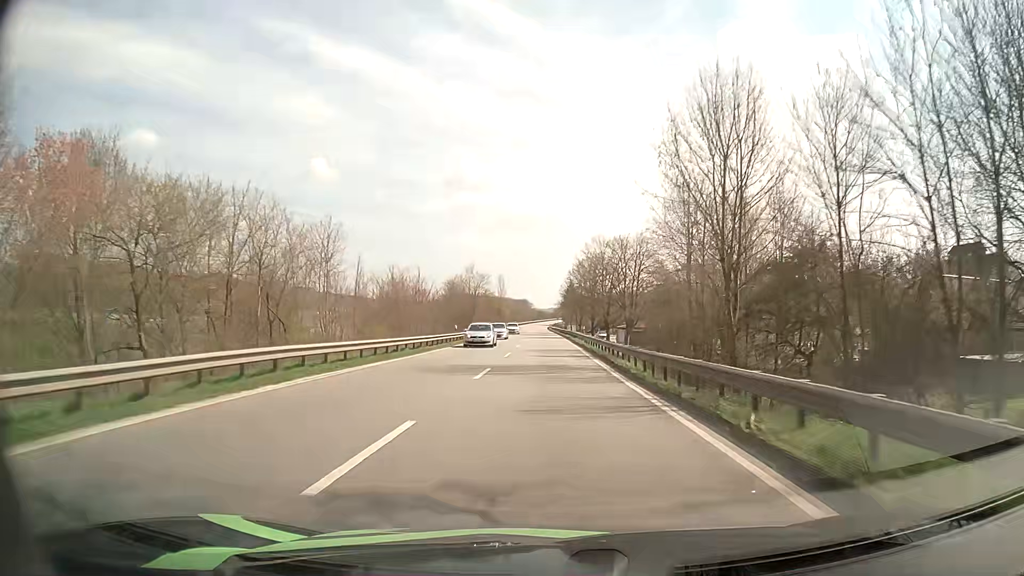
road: primary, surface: asphalt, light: Day
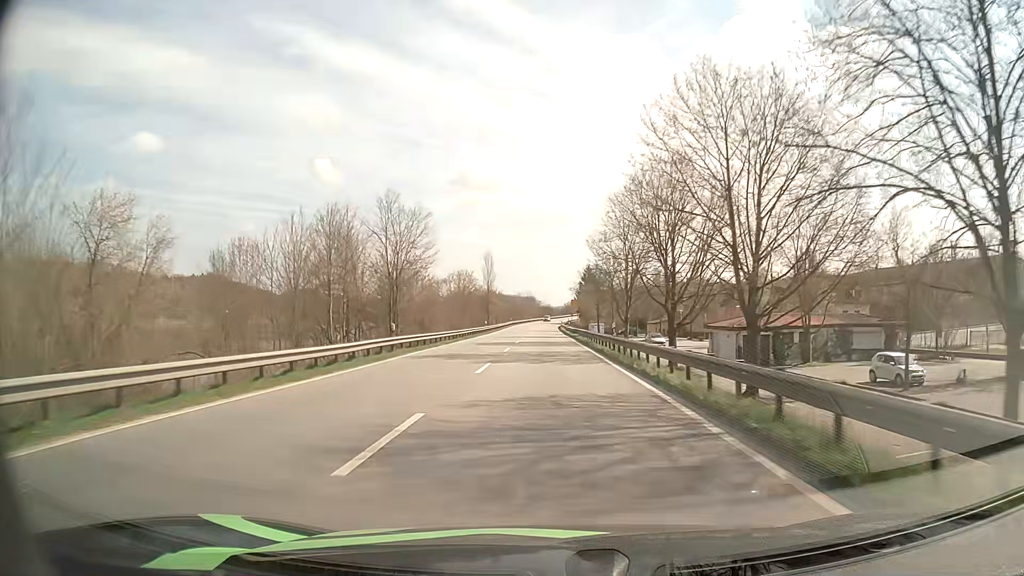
(-0.3, +59.5) m; -1°
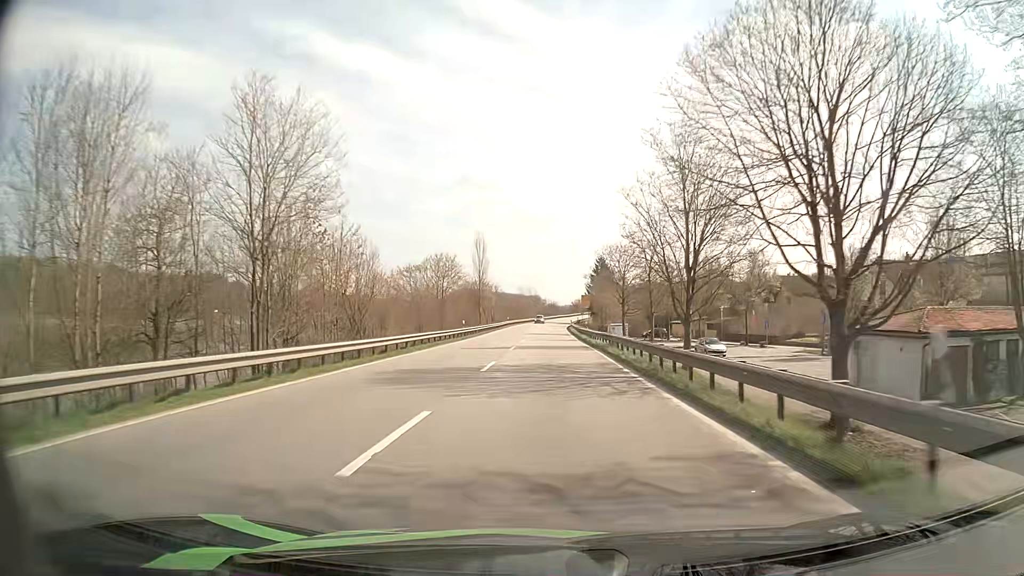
(-0.1, +24.0) m; 0°
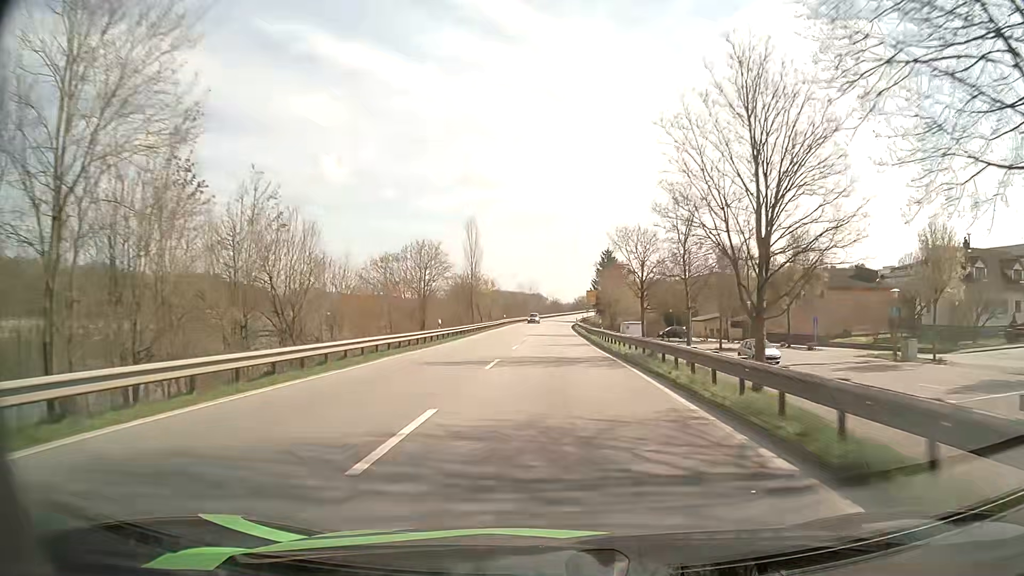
(0.0, +12.0) m; 0°
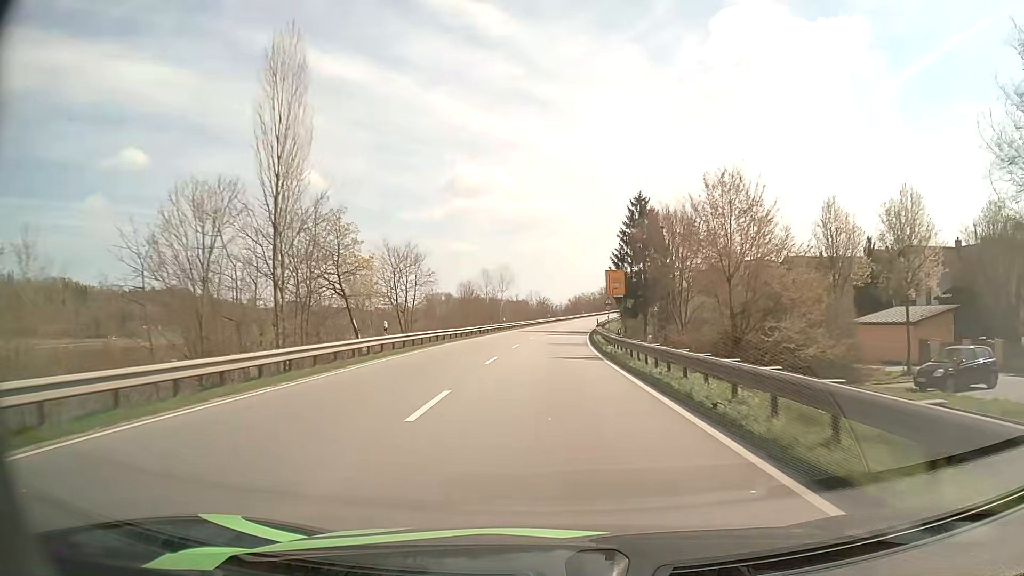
(+0.2, +60.7) m; +1°
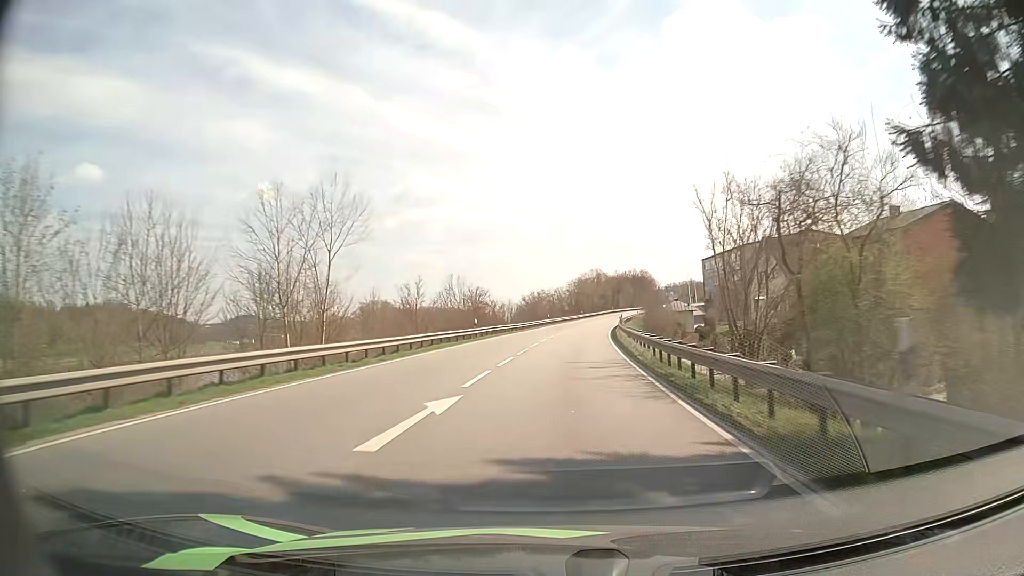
(+1.6, +62.2) m; +4°
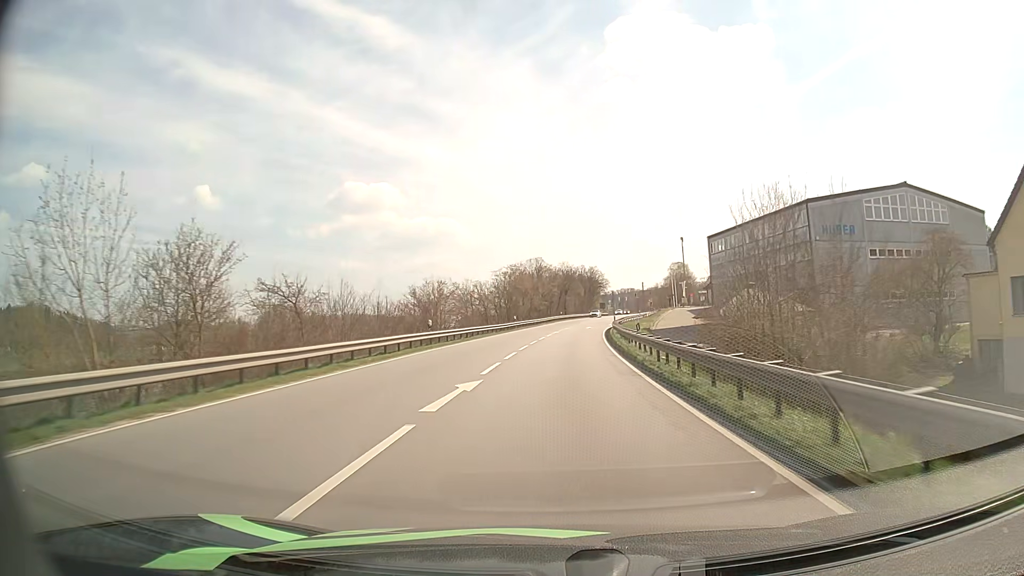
(+2.4, +50.7) m; +6°
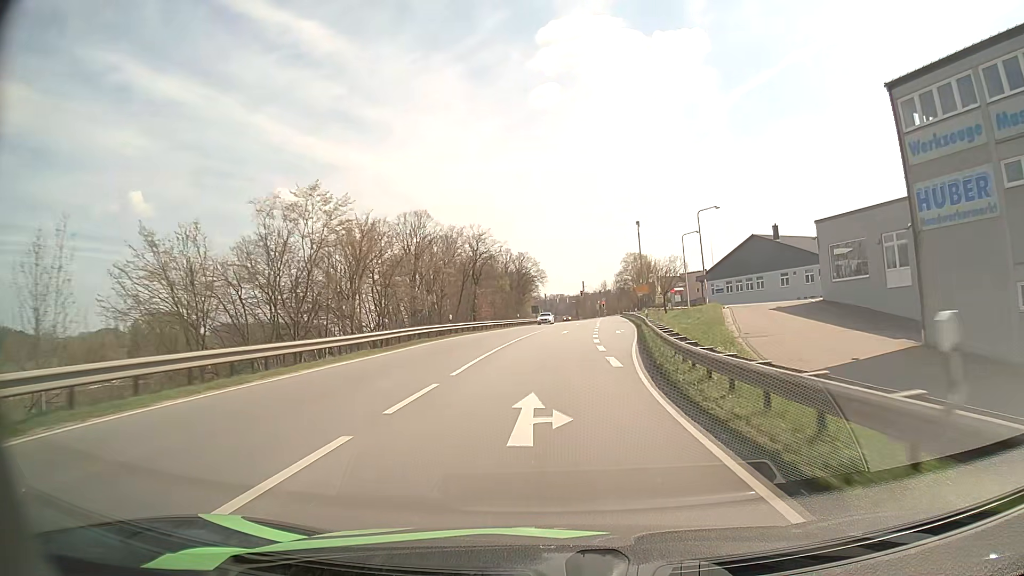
(+3.4, +60.6) m; +6°
(0, +10) (0, +20) (+1, +30) (+1, +40) (+2, +50) (+3, +60) (+4, +70) (+5, +80) (+5, +90) (+6, +100) m
